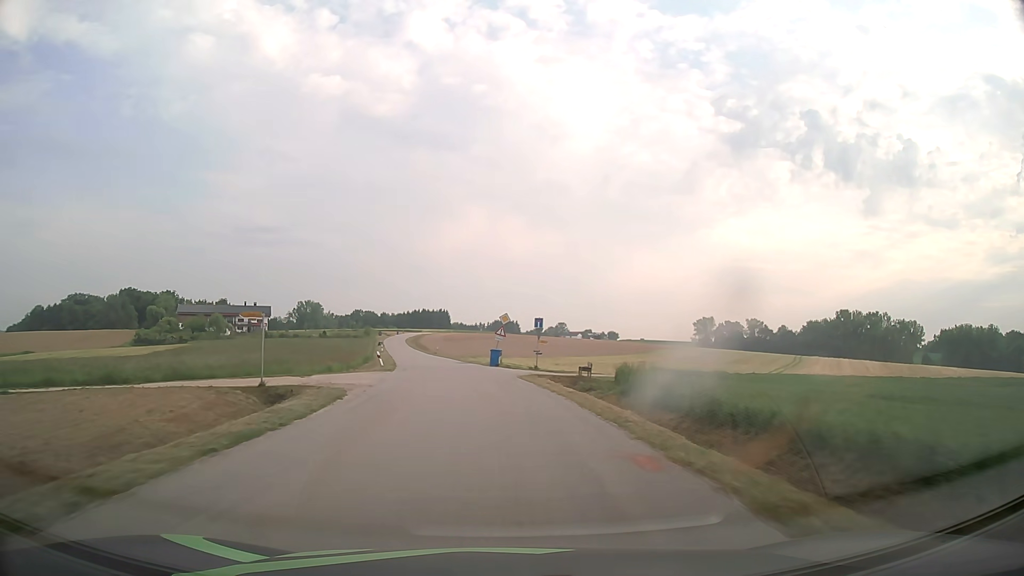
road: tertiary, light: Day
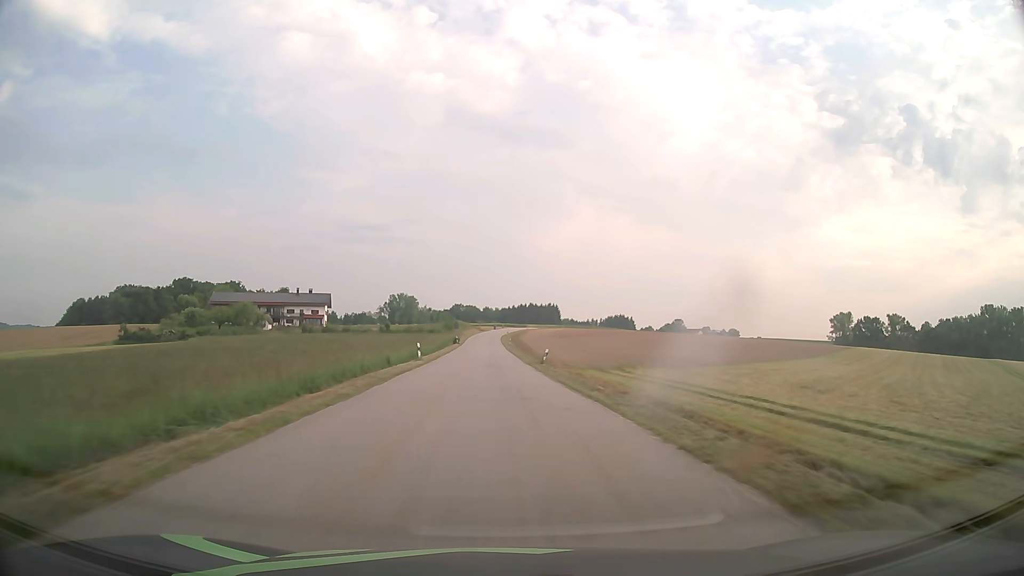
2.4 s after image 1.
(-4.9, +50.2) m; -9°
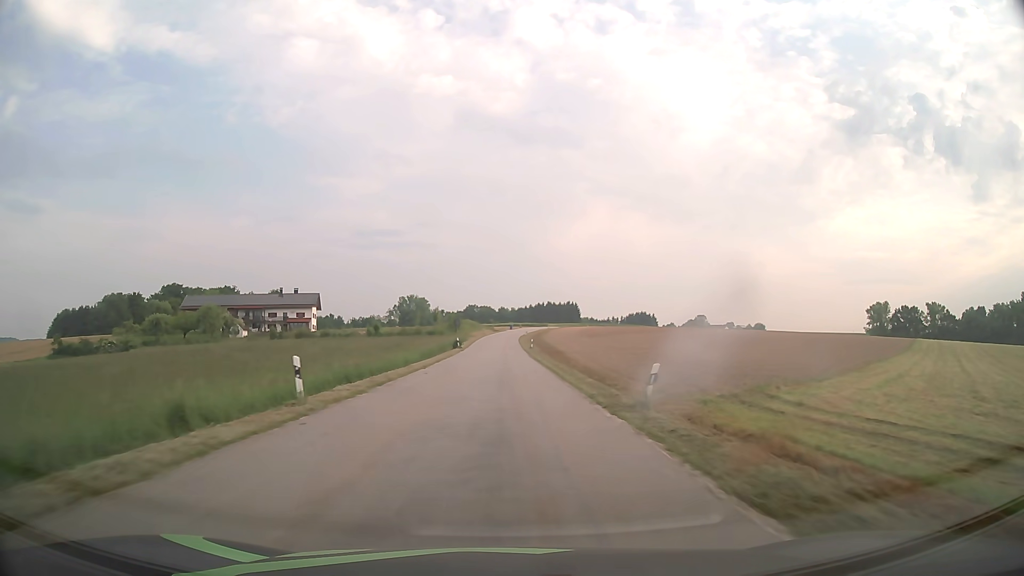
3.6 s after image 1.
(-0.4, +25.3) m; -2°
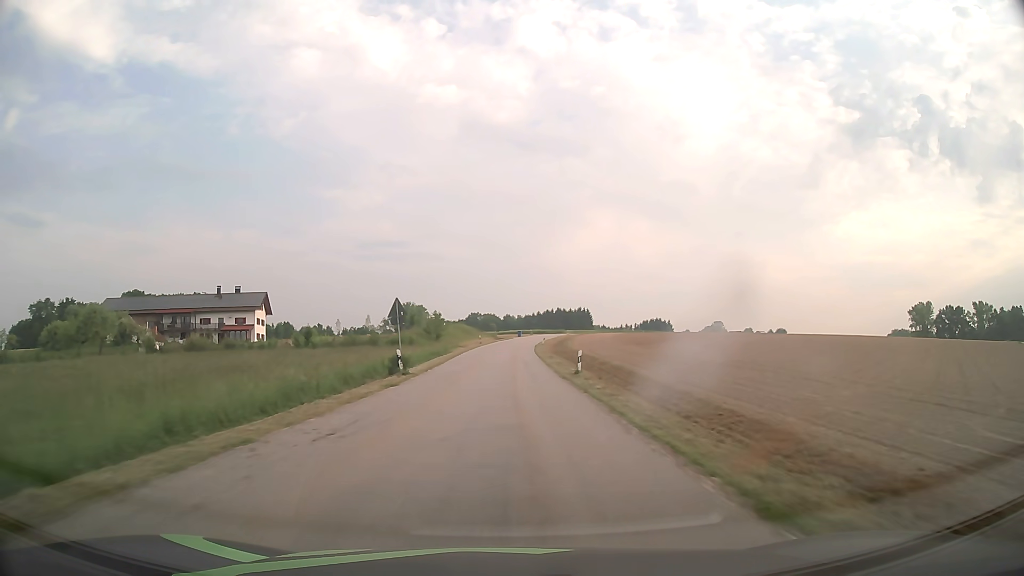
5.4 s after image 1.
(-0.3, +37.8) m; -1°
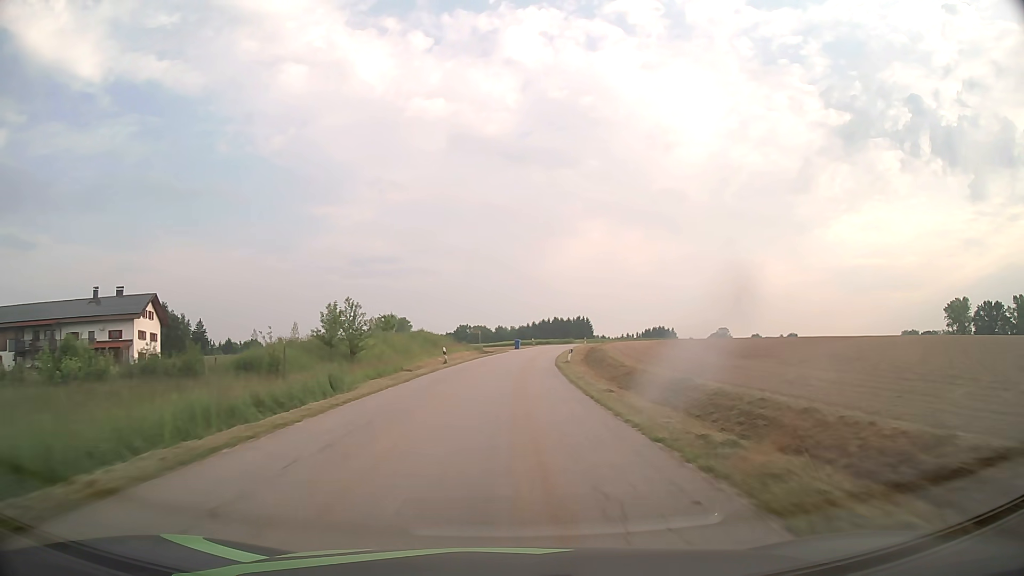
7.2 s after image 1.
(+0.1, +37.5) m; +1°
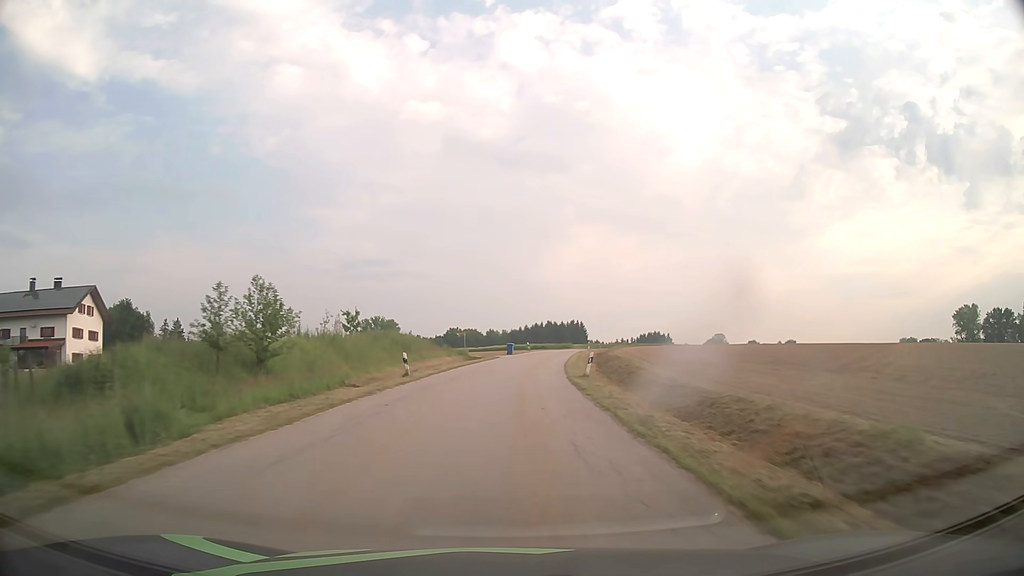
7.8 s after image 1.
(0.0, +12.4) m; +1°
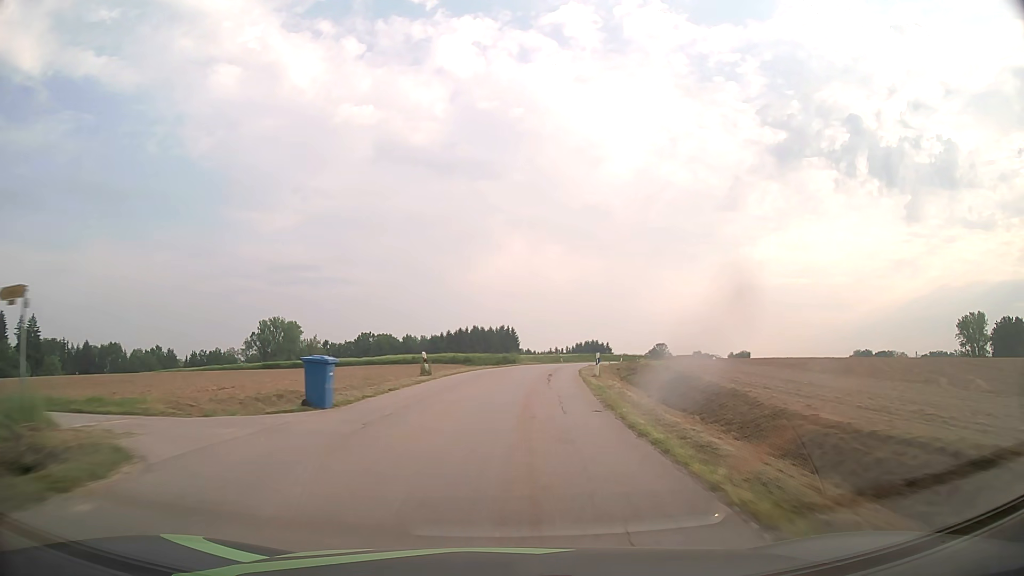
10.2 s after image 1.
(+2.6, +49.3) m; +6°
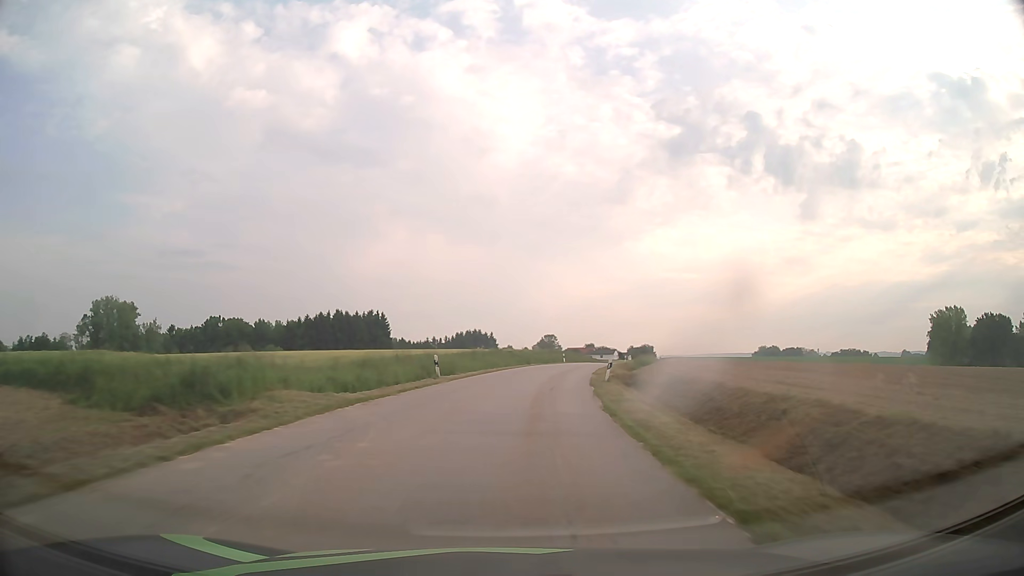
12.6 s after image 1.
(+3.6, +49.3) m; +9°
(0, +10) (+1, +20) (+2, +30) (+4, +40) (+5, +50) (+7, +59) (+10, +69) (+12, +79) (+14, +89) (+17, +98) m
